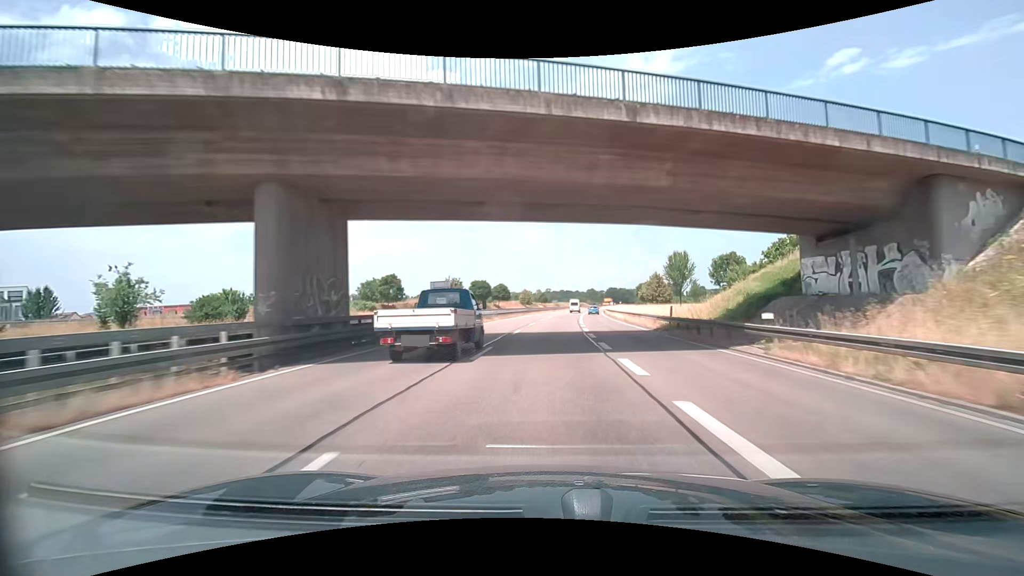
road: trunk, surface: asphalt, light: Day
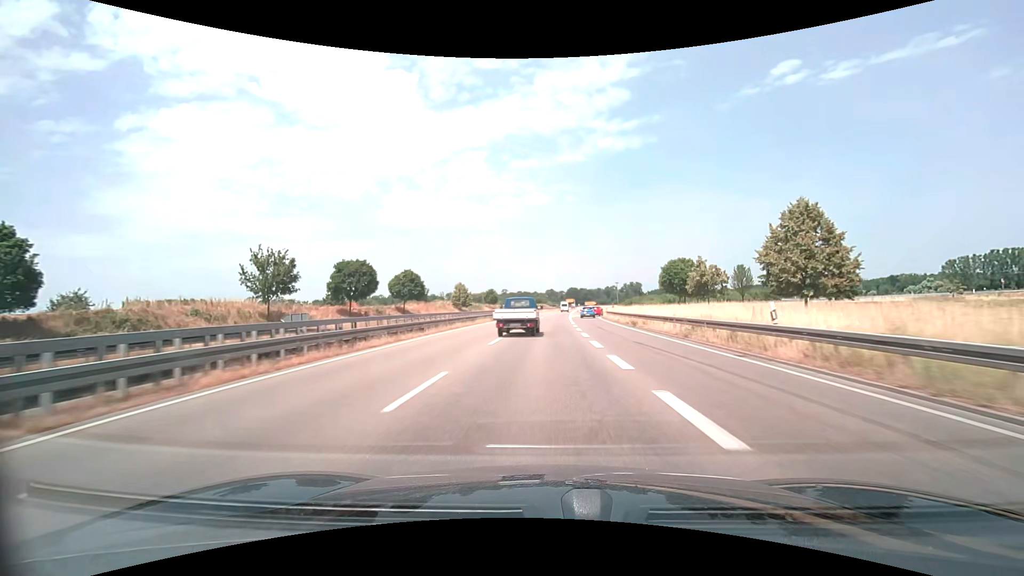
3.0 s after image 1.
(+2.8, +65.8) m; +5°
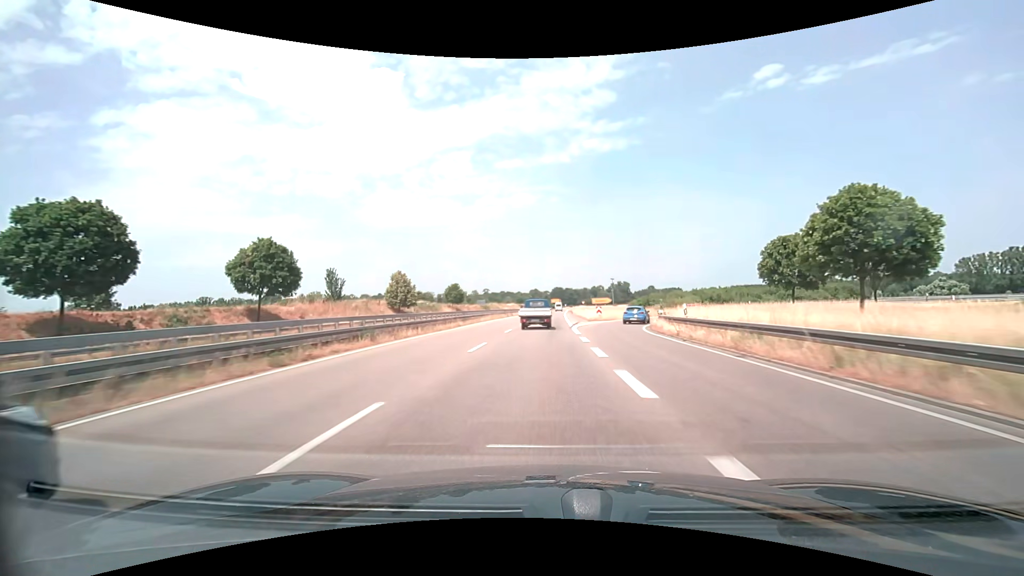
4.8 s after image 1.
(+0.7, +39.6) m; +2°
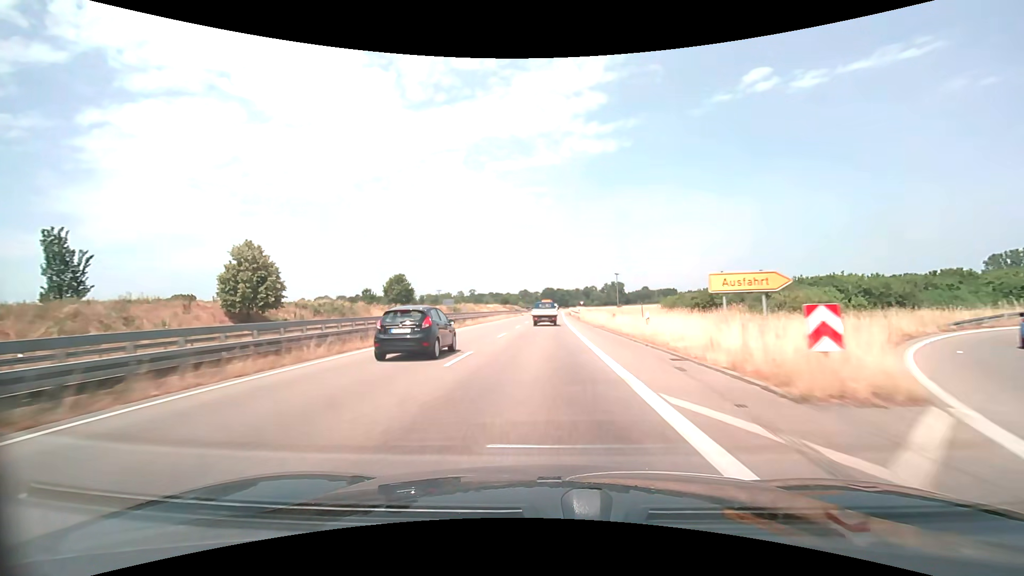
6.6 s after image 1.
(+0.4, +39.7) m; +1°
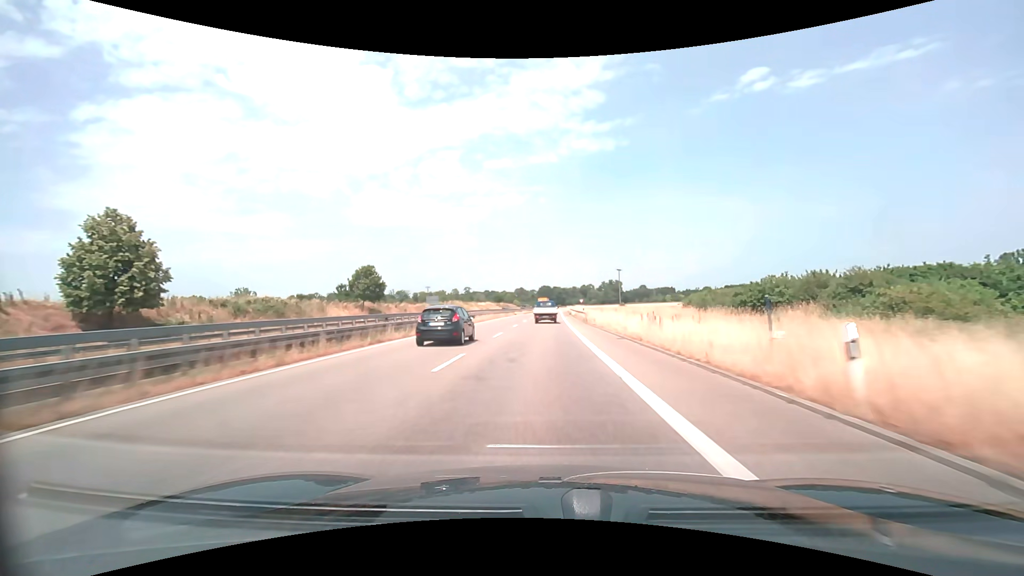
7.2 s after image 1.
(0.0, +13.2) m; 0°
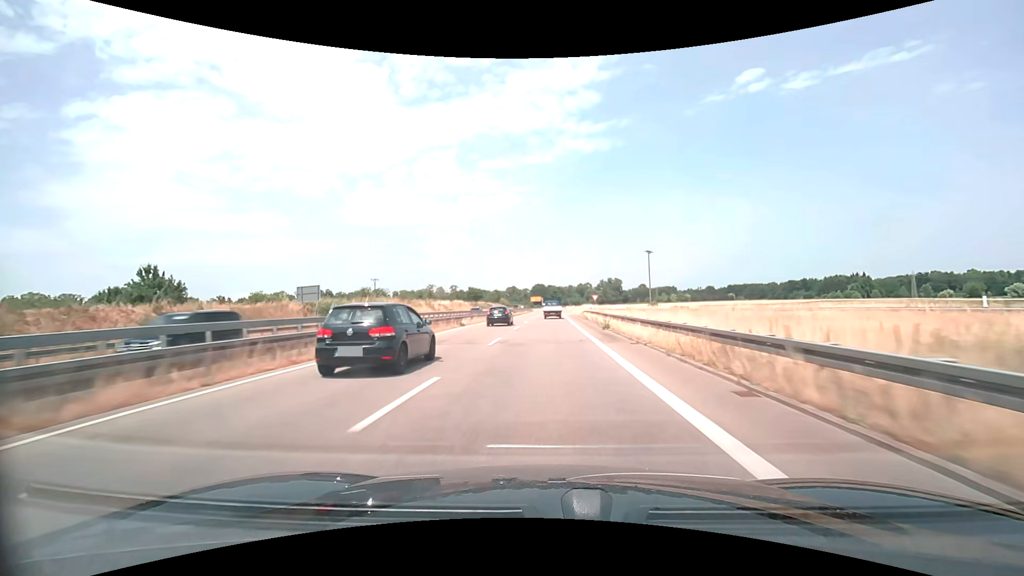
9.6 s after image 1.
(+0.3, +53.0) m; +1°
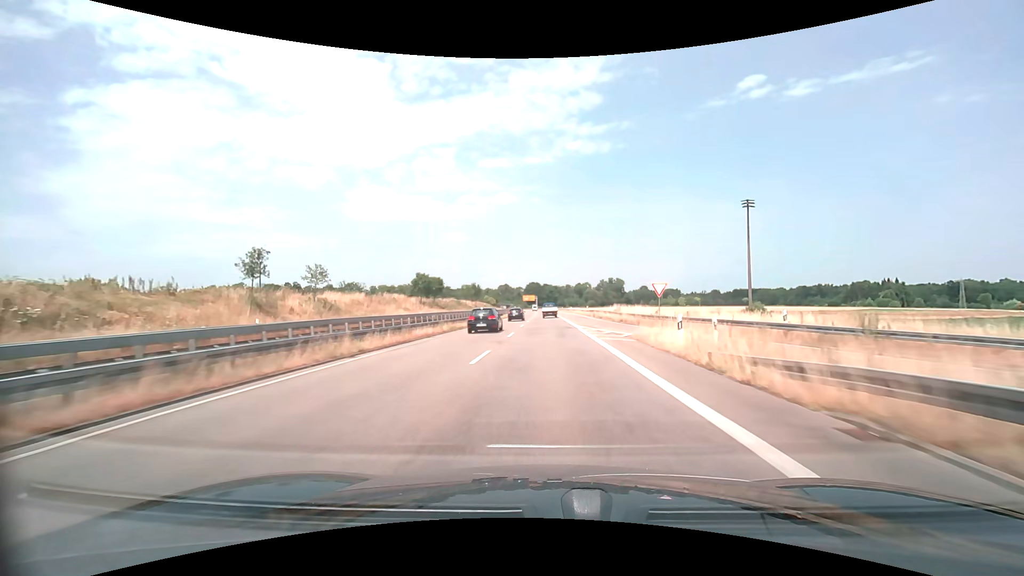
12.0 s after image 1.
(+0.3, +52.9) m; +1°
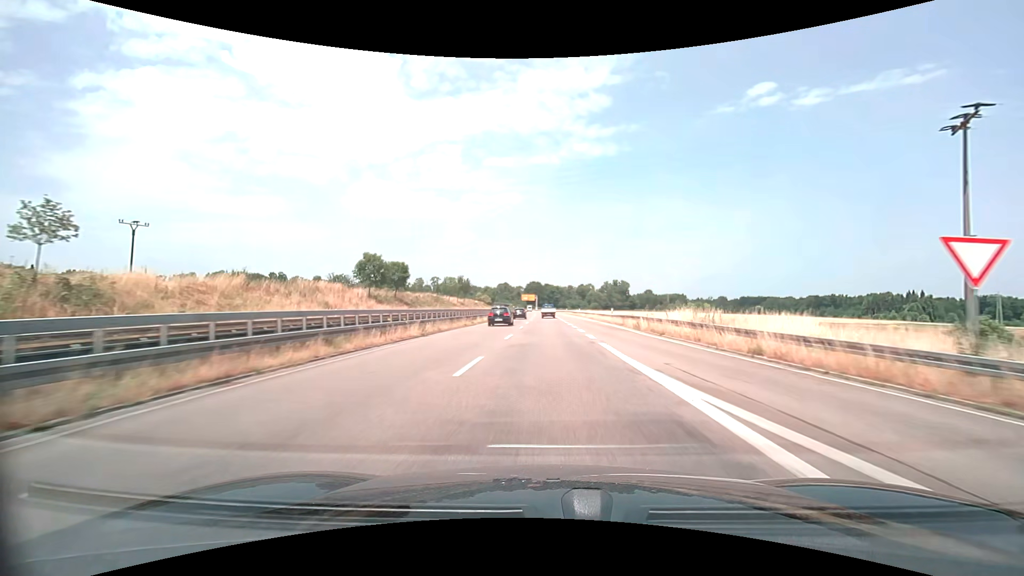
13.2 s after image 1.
(0.0, +26.4) m; 0°
(0, +10) (0, +20) (0, +30) (0, +40) (0, +50) (0, +60) (0, +70) (0, +80) (0, +90) (0, +100) m
